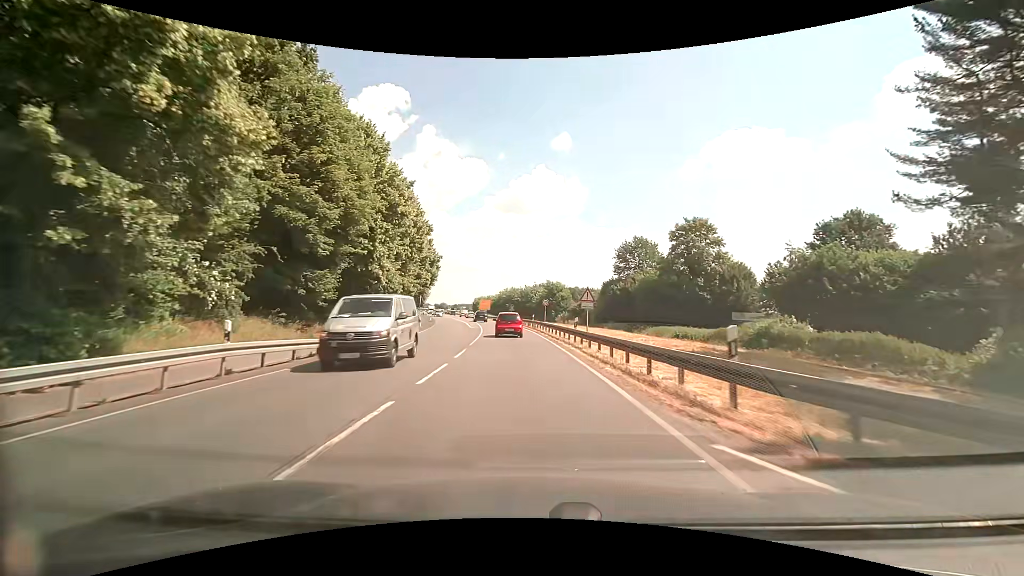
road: primary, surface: asphalt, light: Day
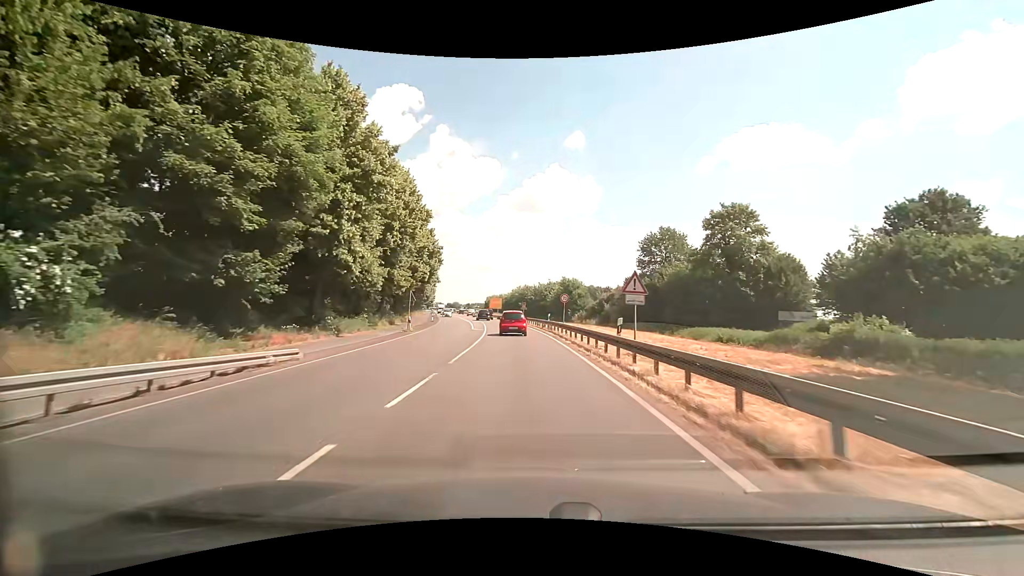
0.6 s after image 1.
(-0.1, +8.6) m; -2°
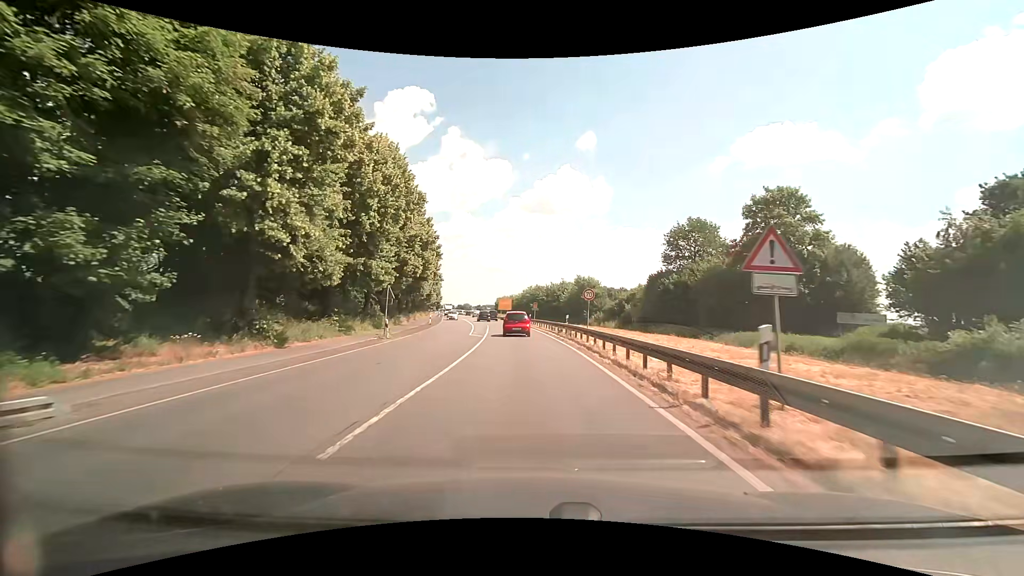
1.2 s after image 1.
(-0.1, +8.6) m; -1°
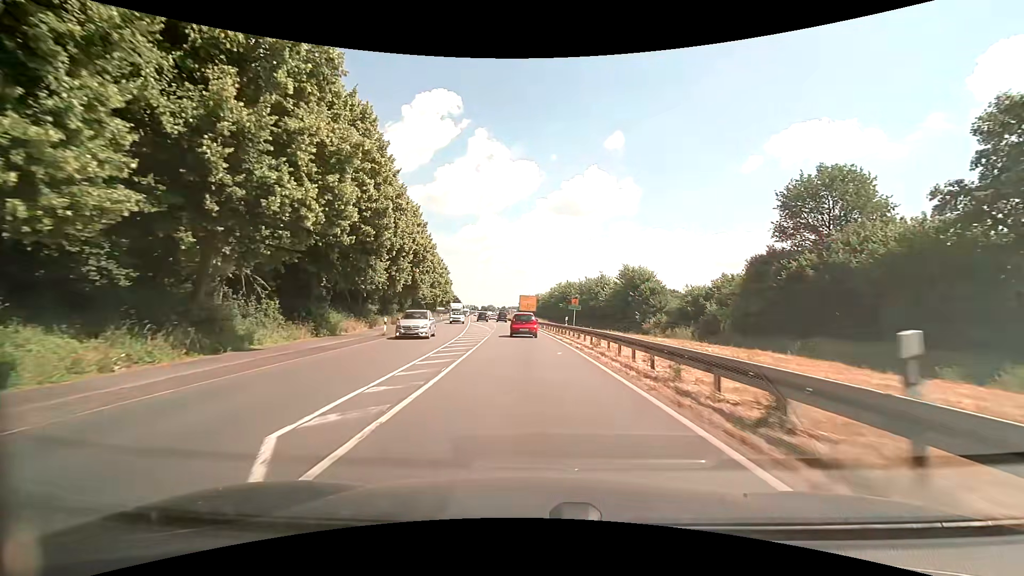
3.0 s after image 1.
(-0.9, +26.1) m; -3°
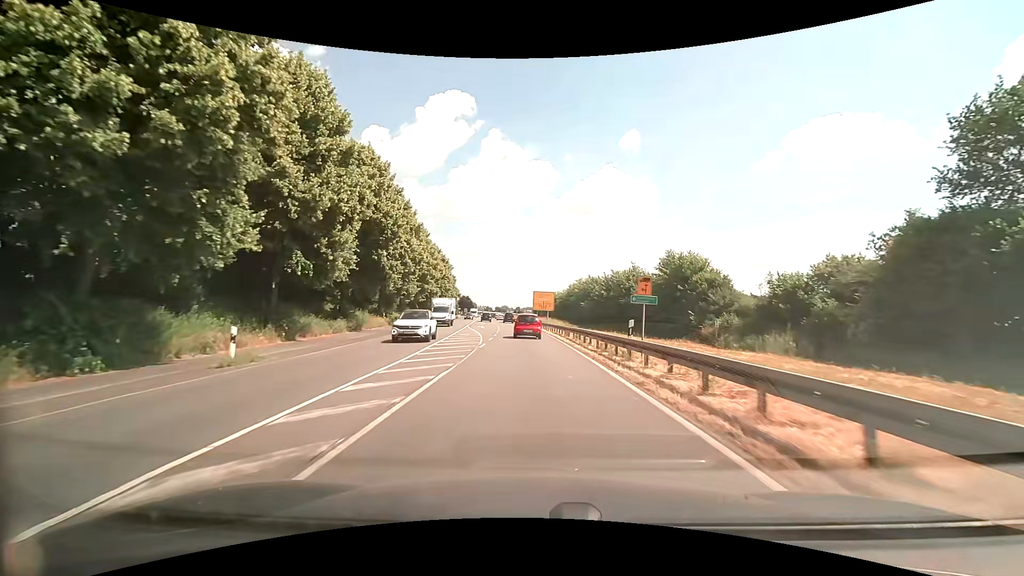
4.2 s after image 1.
(-0.2, +17.5) m; -1°
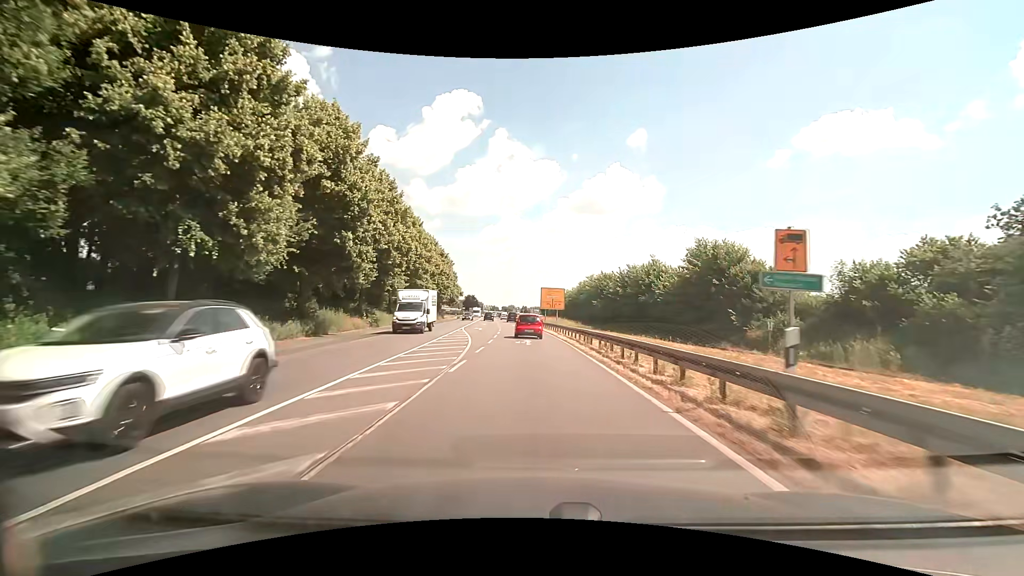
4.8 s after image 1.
(-0.1, +8.8) m; -1°
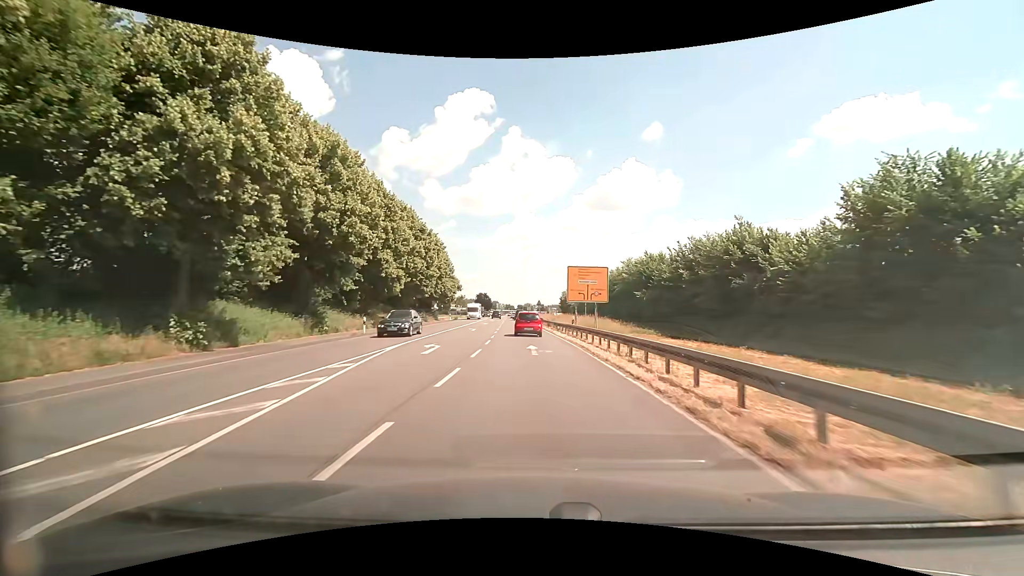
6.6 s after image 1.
(-0.4, +26.4) m; -2°
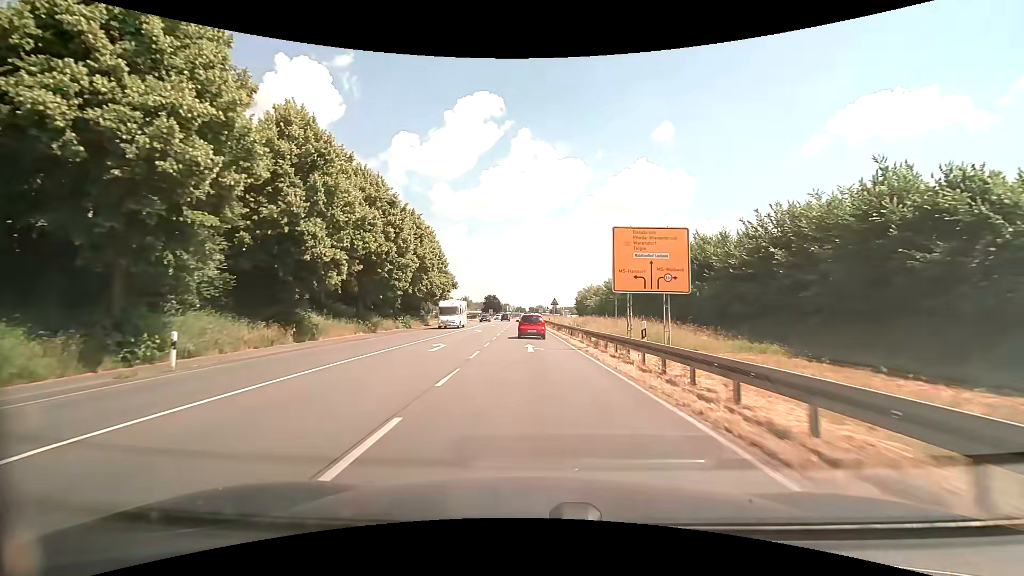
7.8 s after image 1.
(-0.2, +17.8) m; -1°
(0, +10) (0, +20) (0, +30) (-1, +40) (-1, +50) (-1, +60) (-2, +70) (-2, +80) (-2, +90) (-2, +100) m
